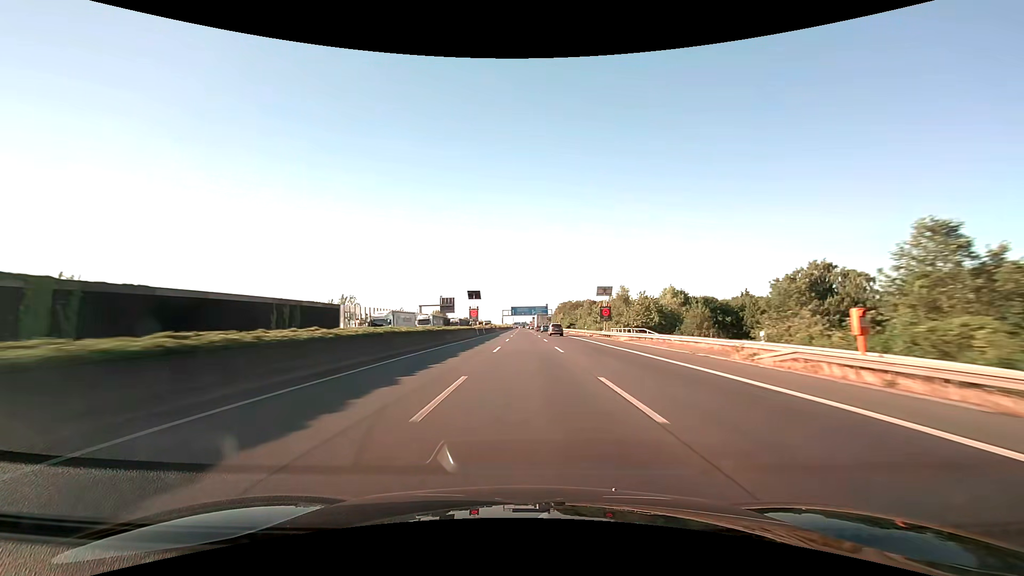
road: motorway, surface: asphalt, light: Day
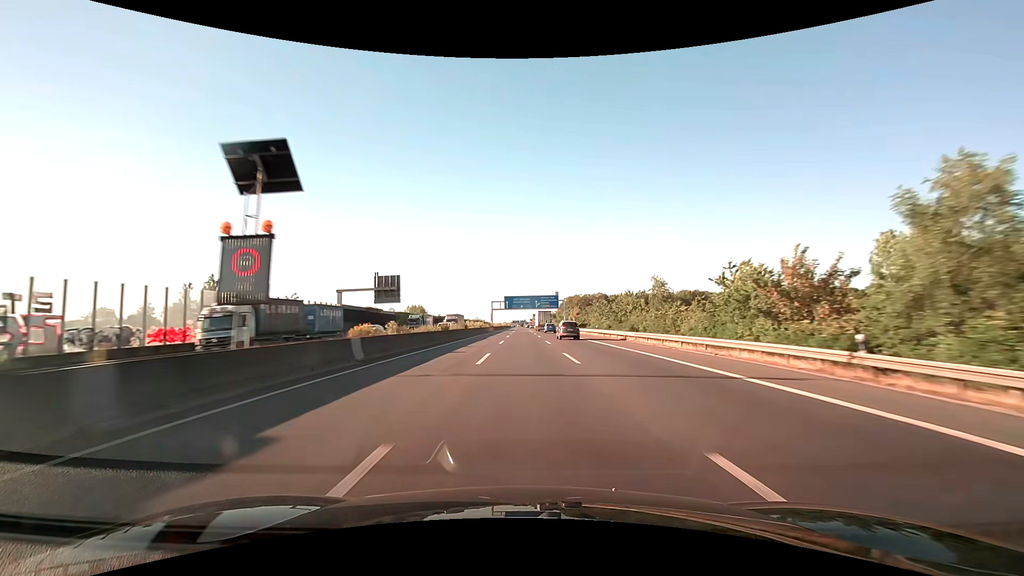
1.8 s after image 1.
(0.0, +62.0) m; 0°
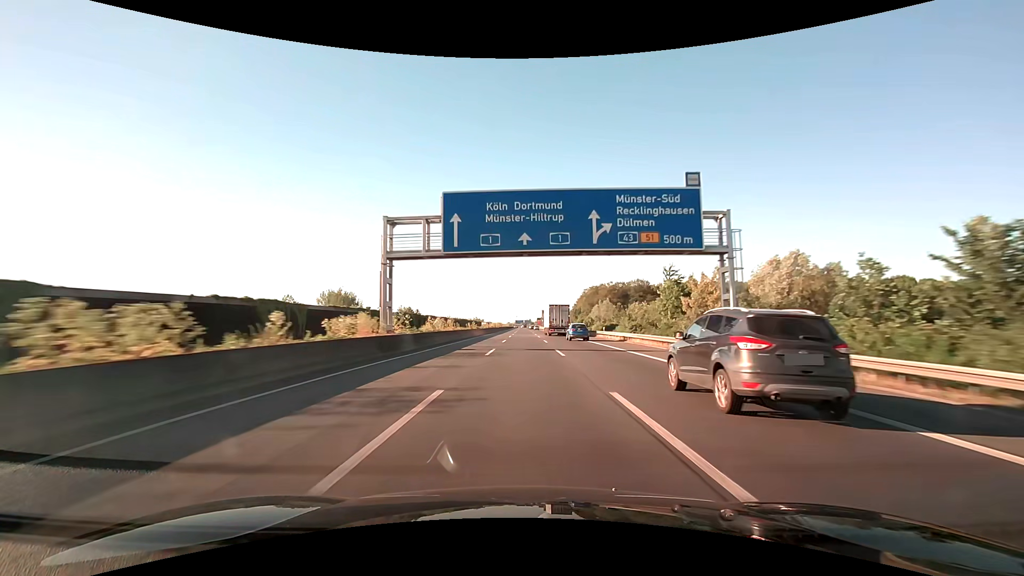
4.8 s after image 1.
(-0.4, +103.3) m; -1°
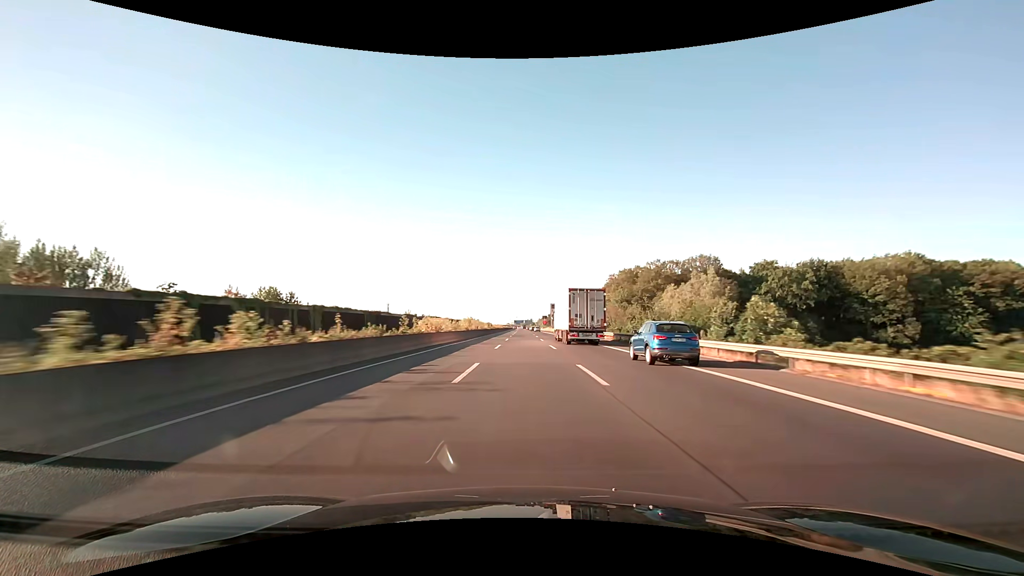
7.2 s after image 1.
(-0.2, +82.6) m; 0°
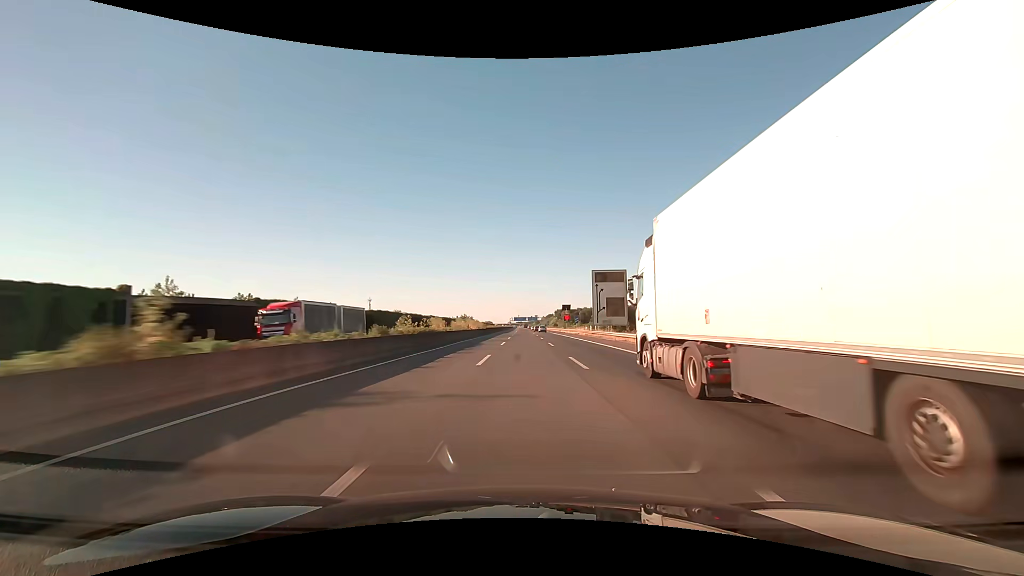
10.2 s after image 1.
(-0.2, +103.3) m; 0°
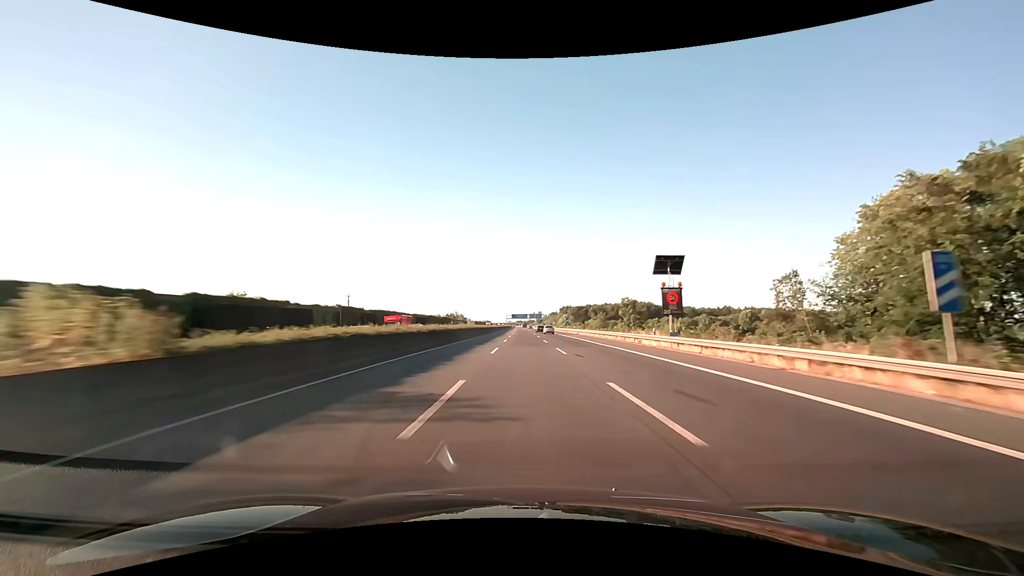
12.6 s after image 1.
(-0.2, +82.6) m; 0°
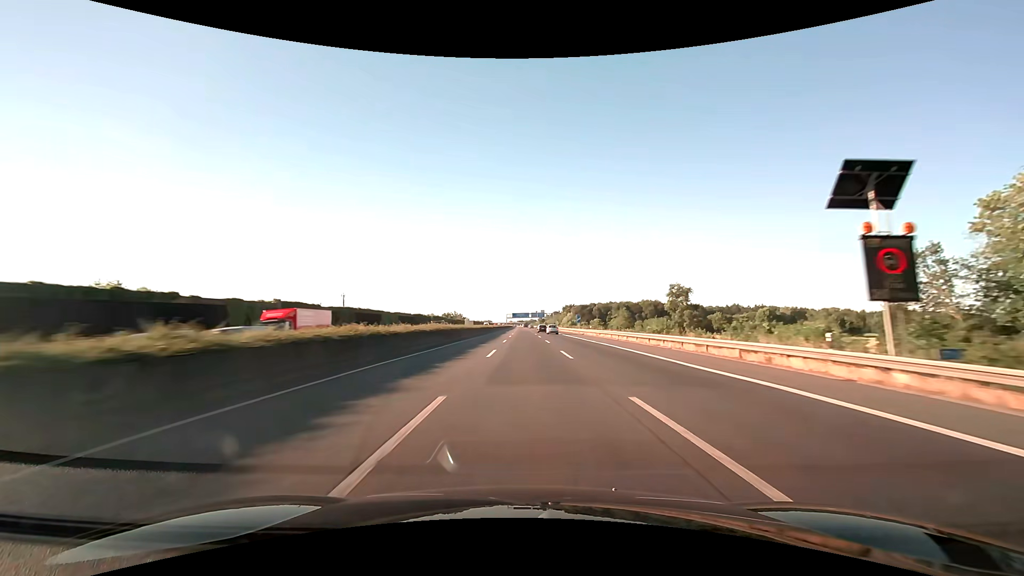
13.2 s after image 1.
(0.0, +20.7) m; 0°
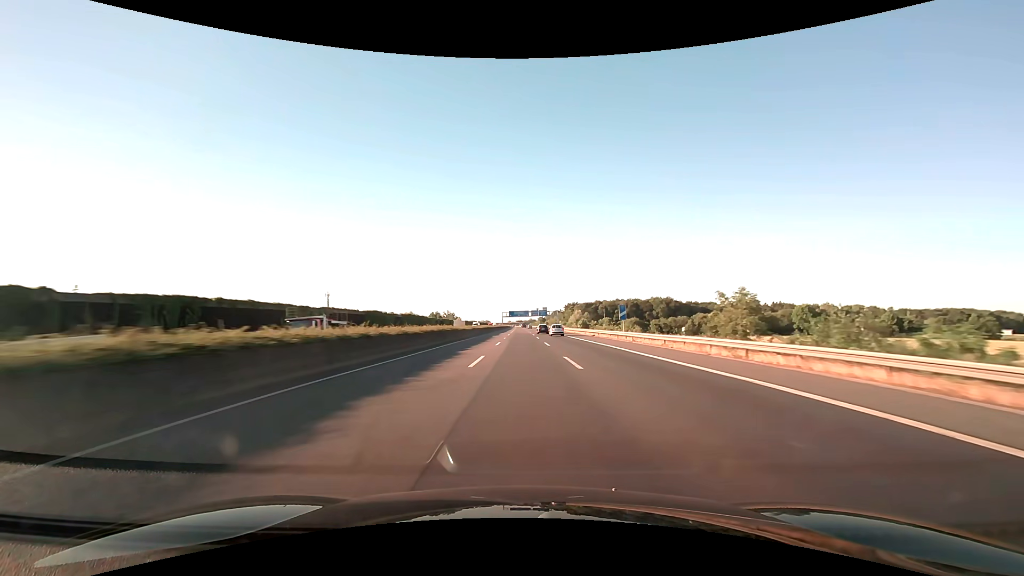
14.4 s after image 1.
(+0.1, +41.4) m; 0°
(0, +10) (0, +20) (0, +30) (0, +40) (0, +50) (0, +60) (0, +70) (0, +80) (0, +90) (0, +100) m
